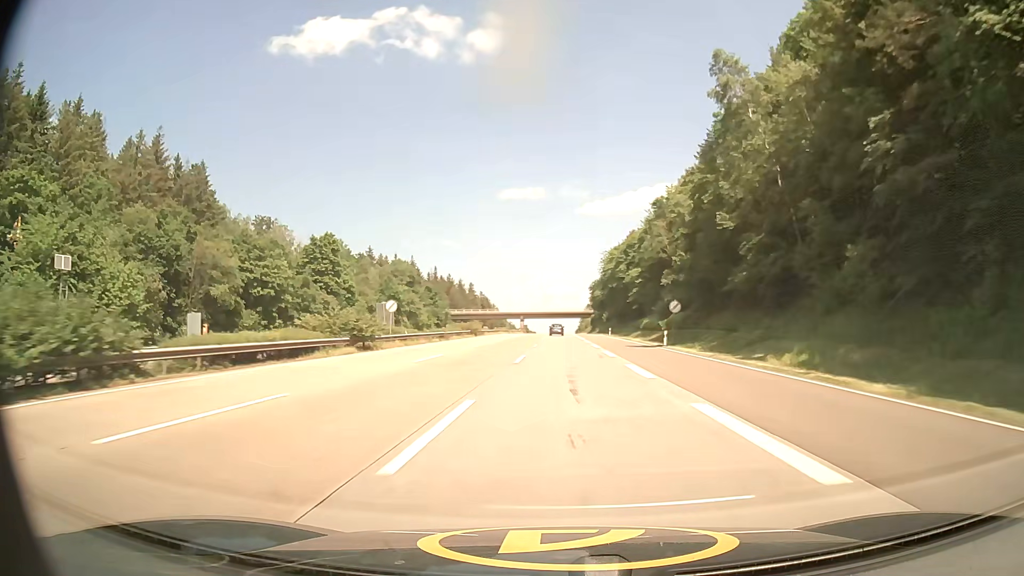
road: motorway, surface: asphalt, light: Day
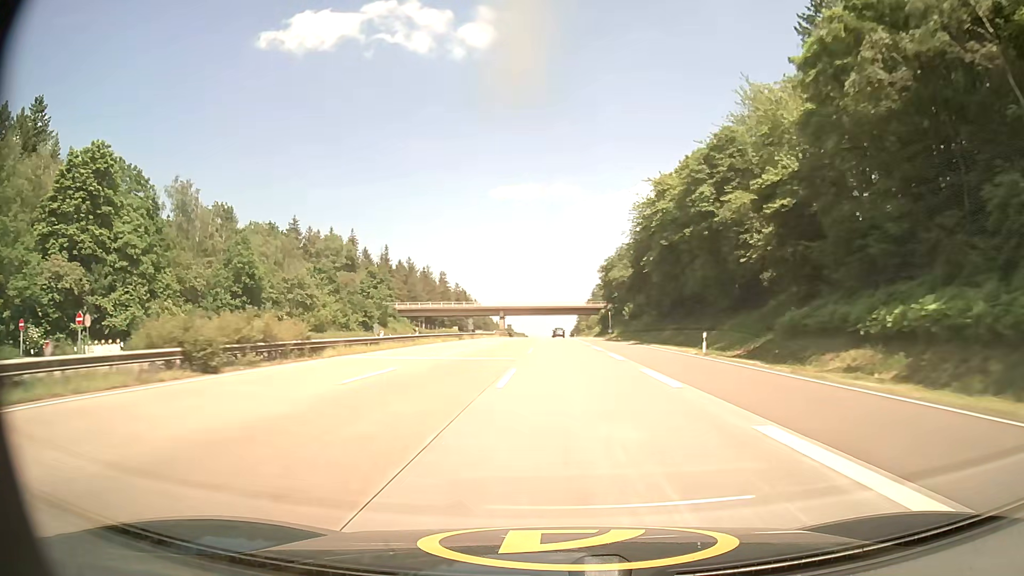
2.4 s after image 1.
(+0.5, +63.0) m; +1°
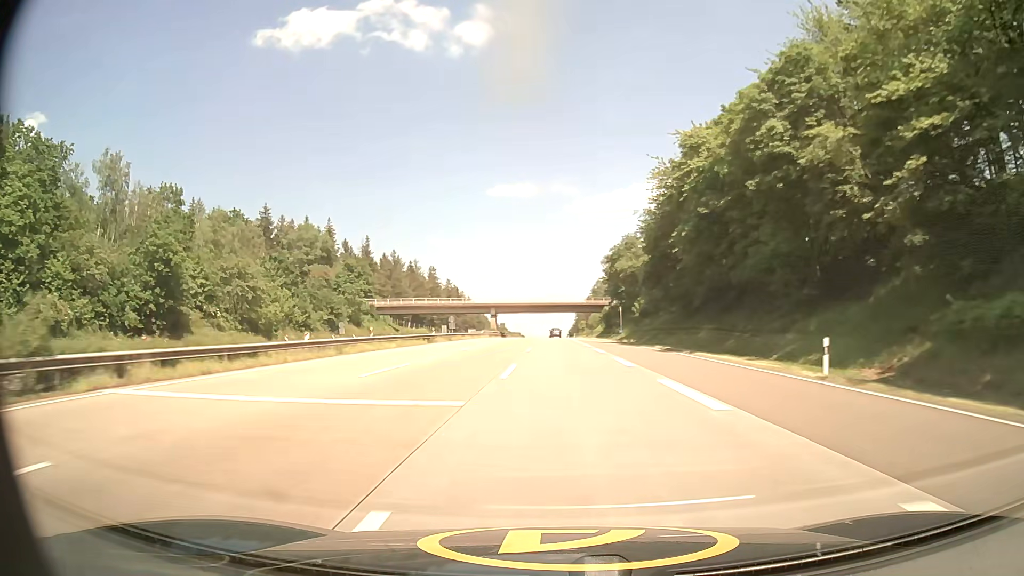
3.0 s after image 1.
(0.0, +16.1) m; 0°
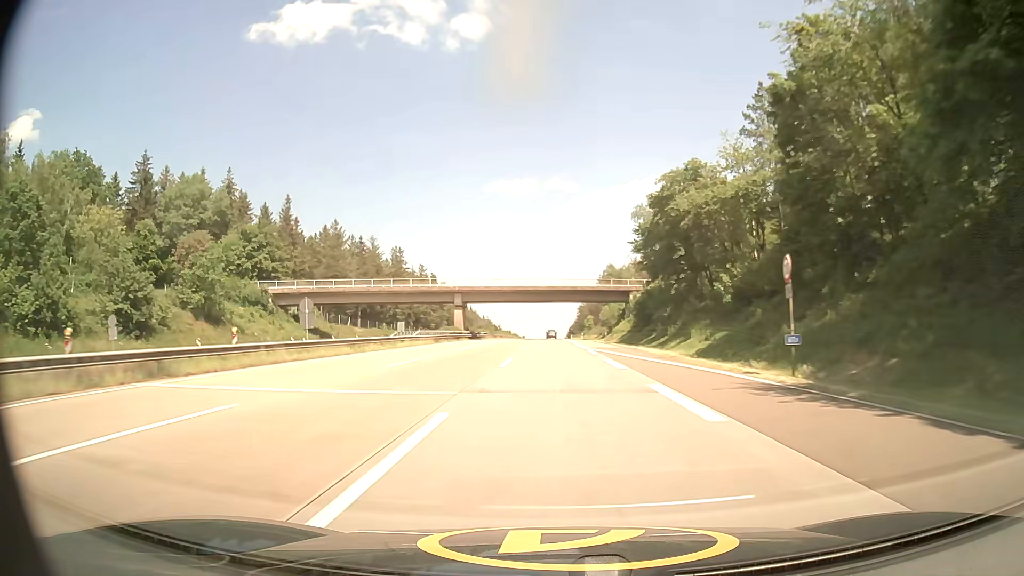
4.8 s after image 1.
(+0.2, +49.1) m; 0°
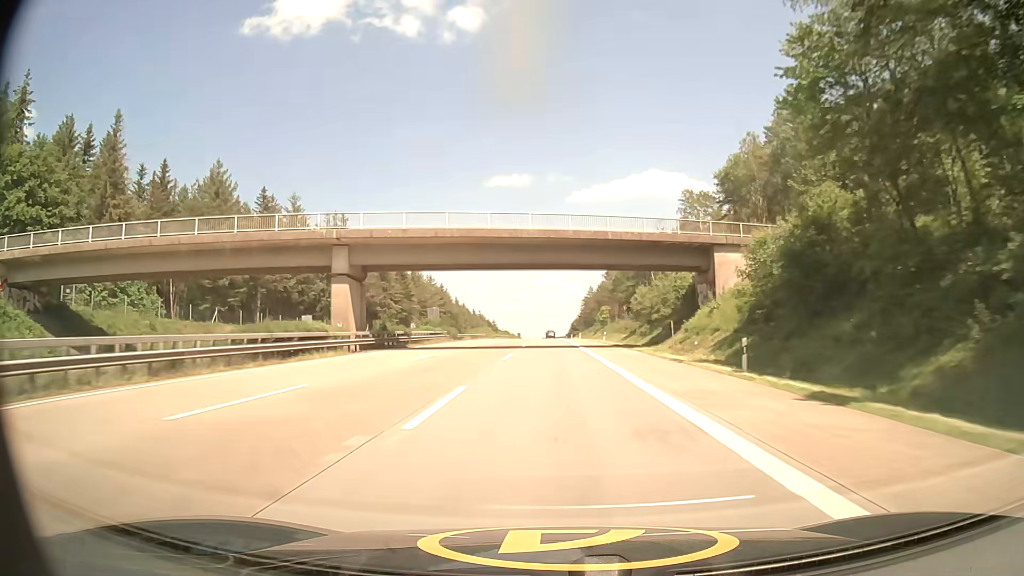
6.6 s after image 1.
(-0.1, +50.0) m; 0°
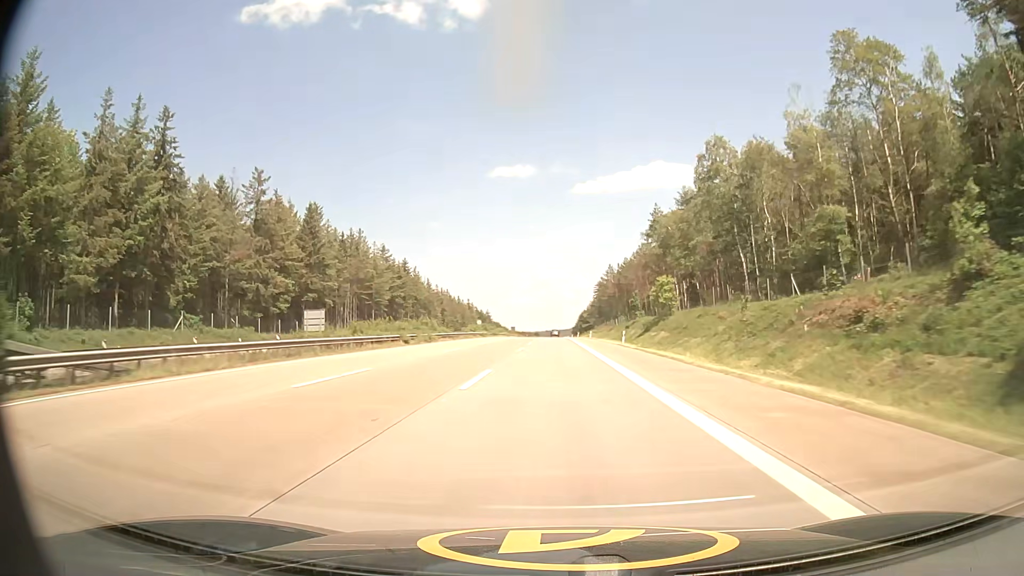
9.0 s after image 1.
(-0.3, +67.8) m; 0°
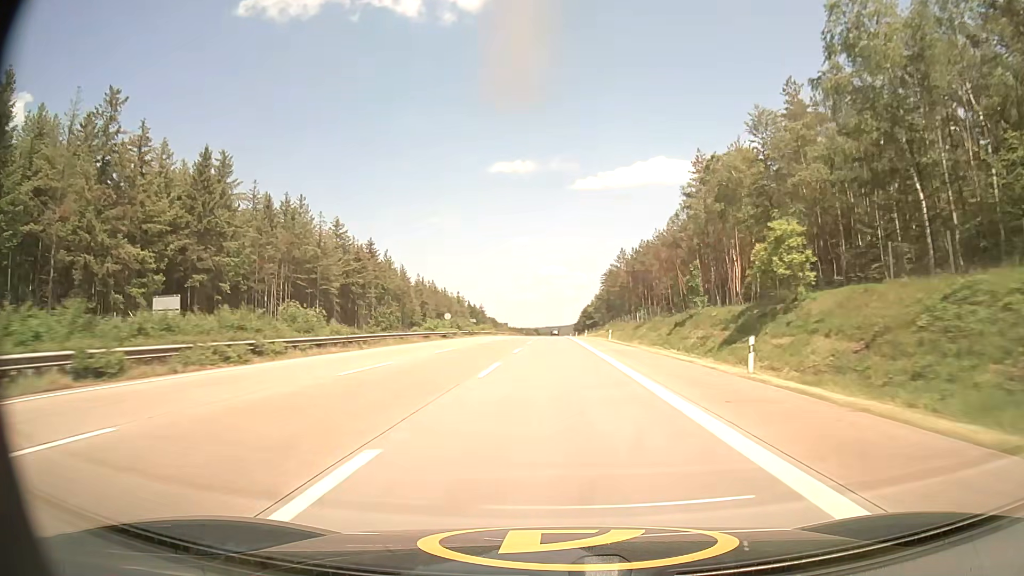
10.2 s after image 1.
(+0.1, +34.4) m; 0°
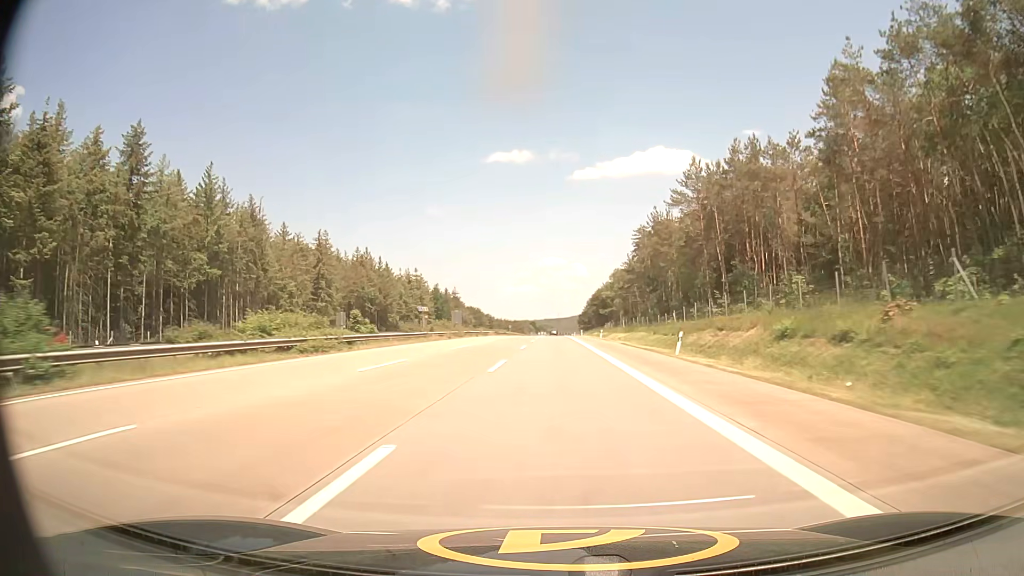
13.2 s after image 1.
(0.0, +87.1) m; 0°
(0, +10) (0, +20) (0, +30) (0, +40) (0, +50) (0, +60) (0, +70) (0, +80) (0, +90) (0, +100) m
